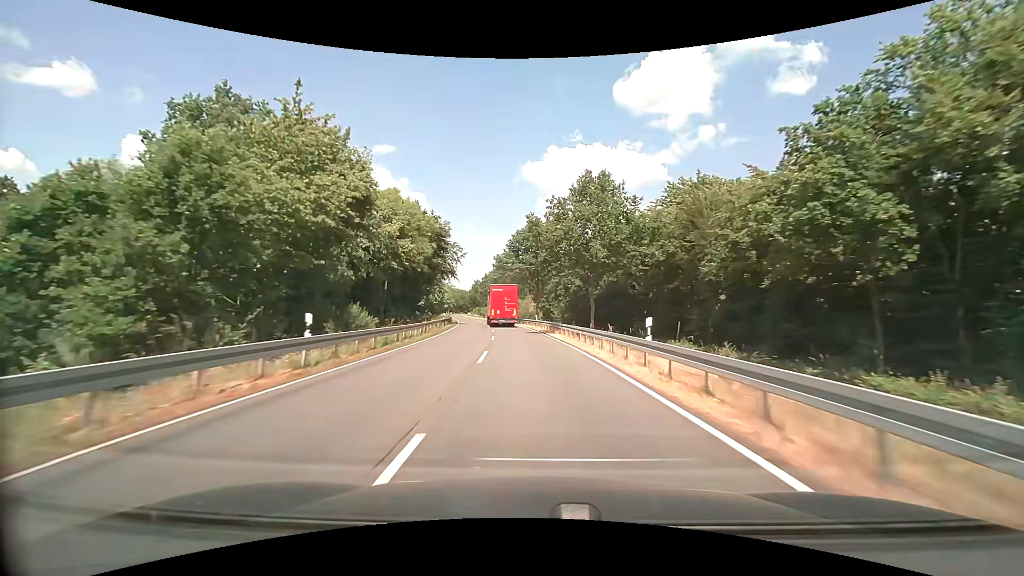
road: secondary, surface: asphalt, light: Day
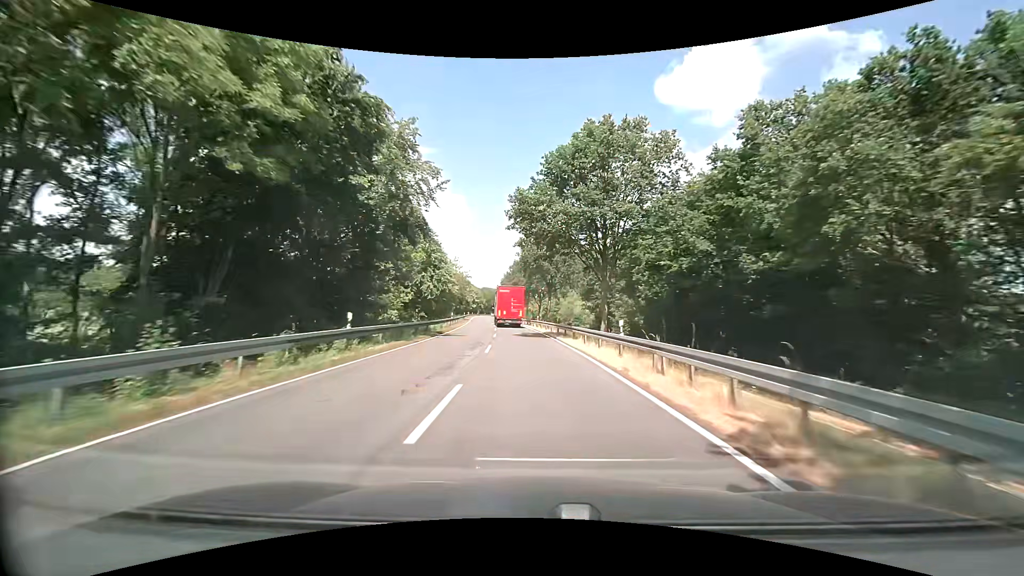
(-1.2, +32.4) m; -5°
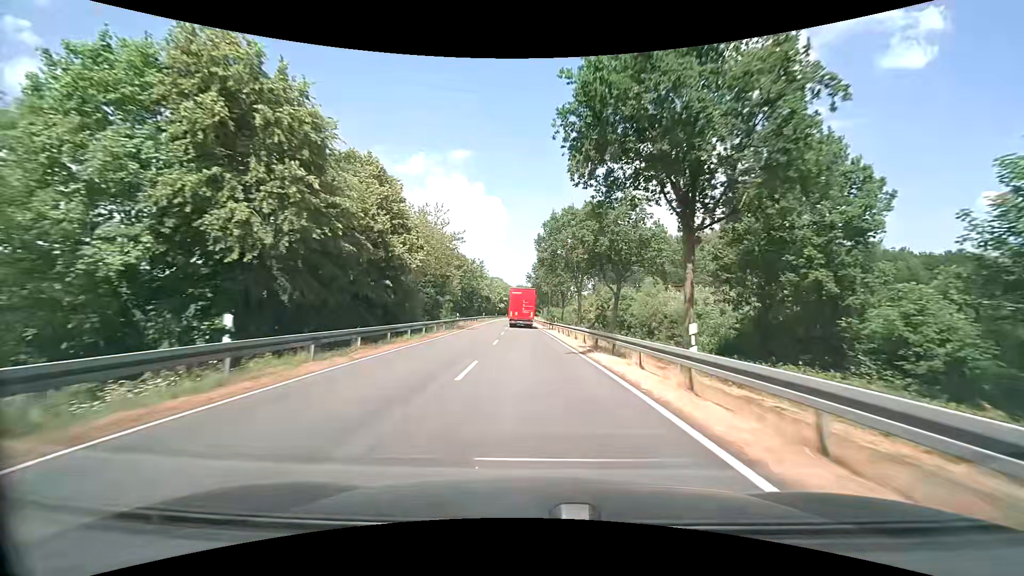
(-1.3, +43.3) m; -4°
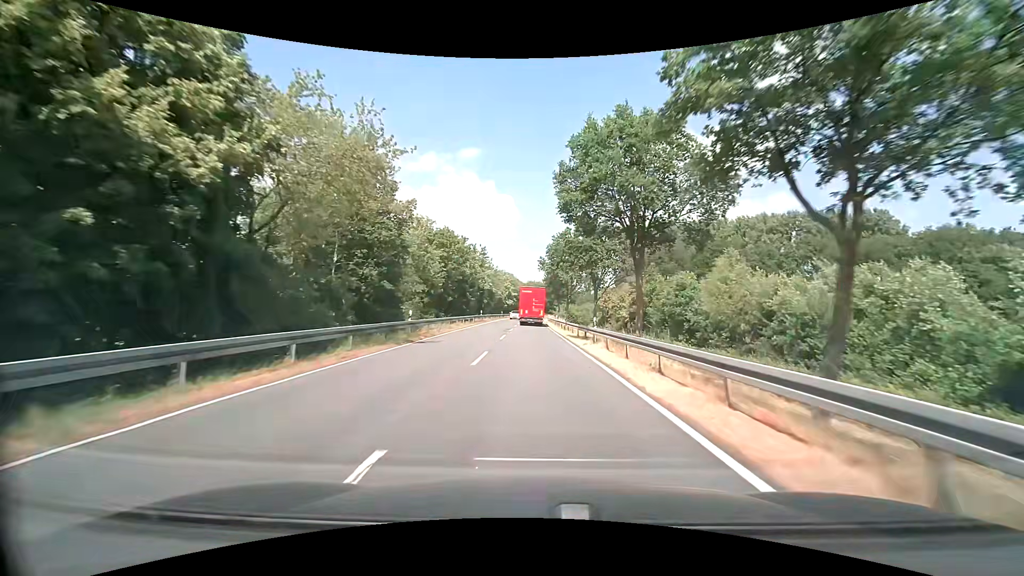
(-0.2, +21.6) m; -1°
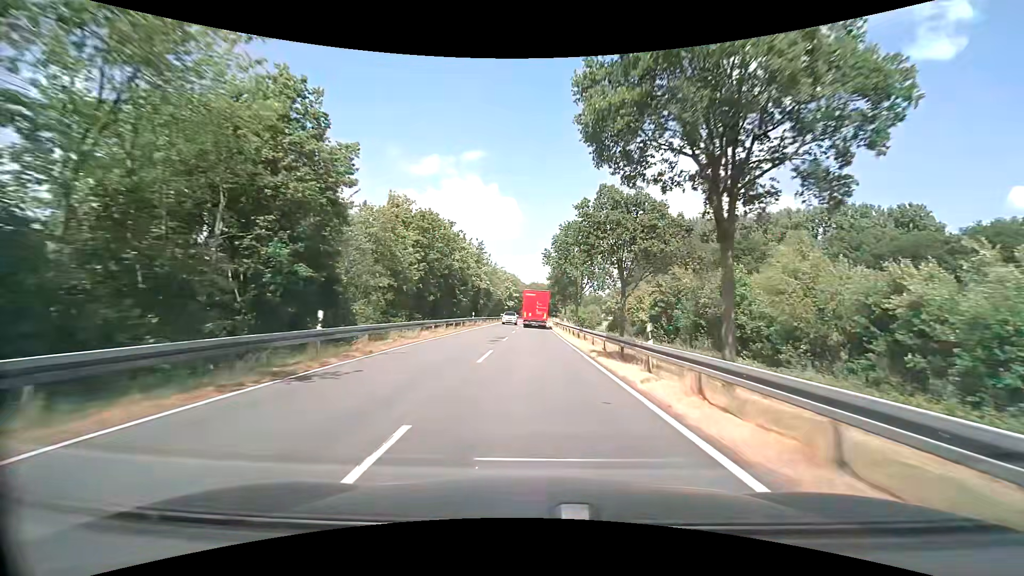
(-0.1, +10.8) m; 0°
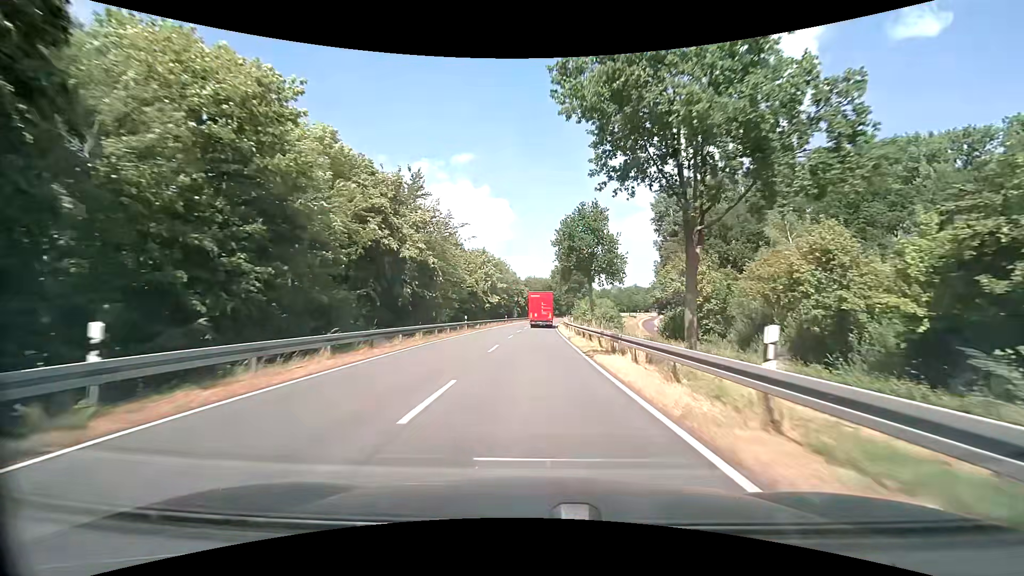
(0.0, +43.1) m; 0°
